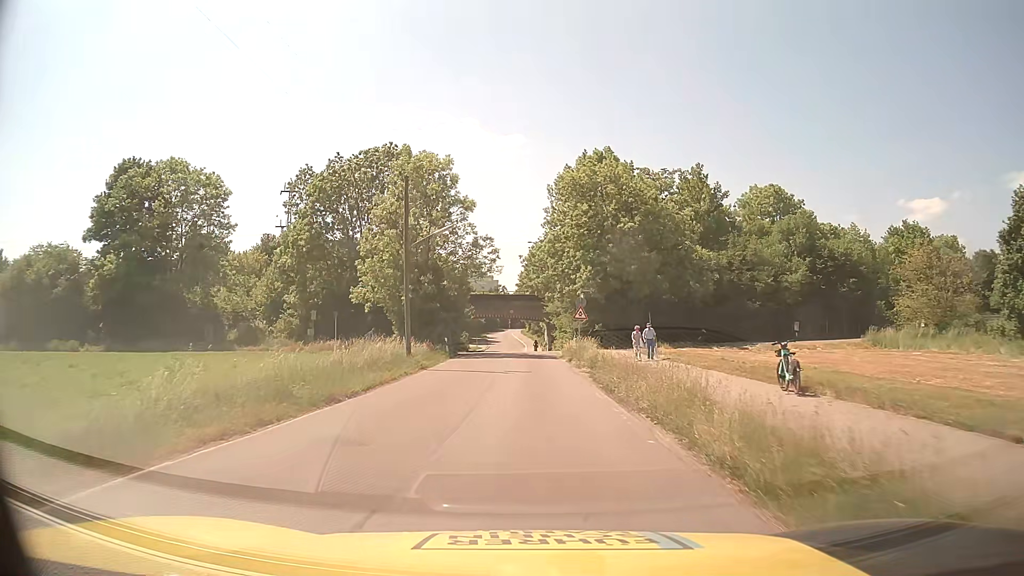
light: Day
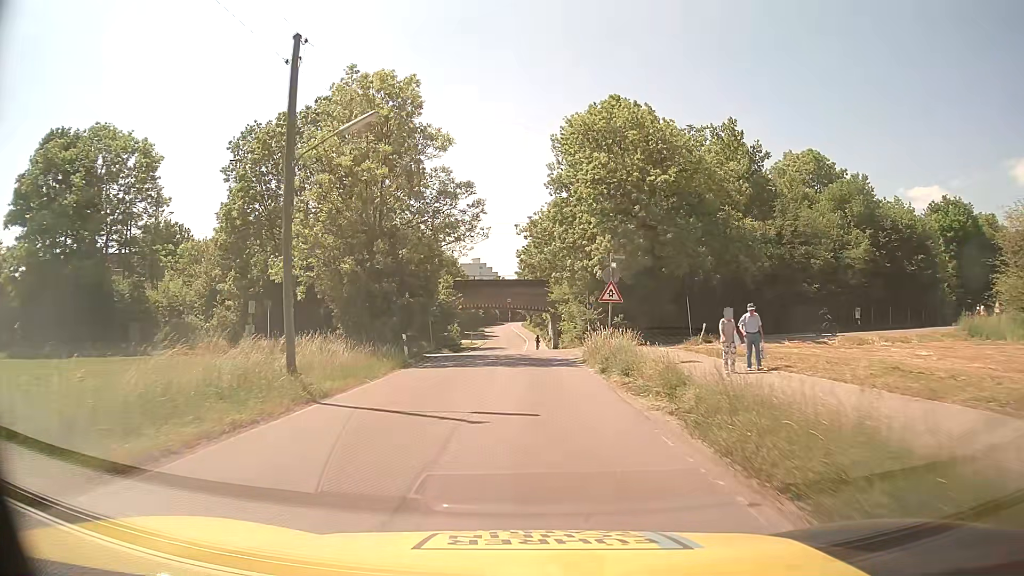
(0.0, +13.4) m; 0°
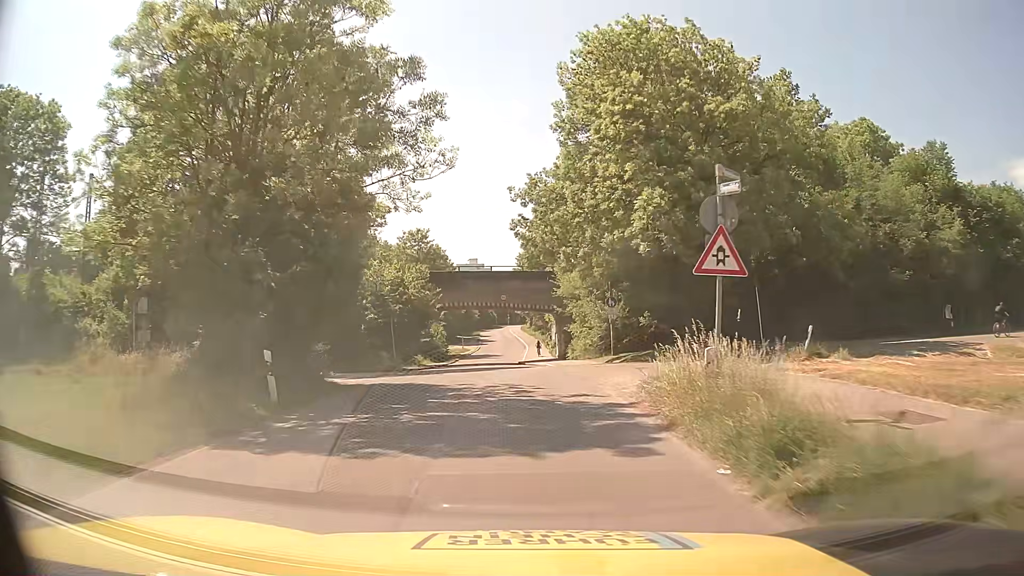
(0.0, +13.6) m; 0°
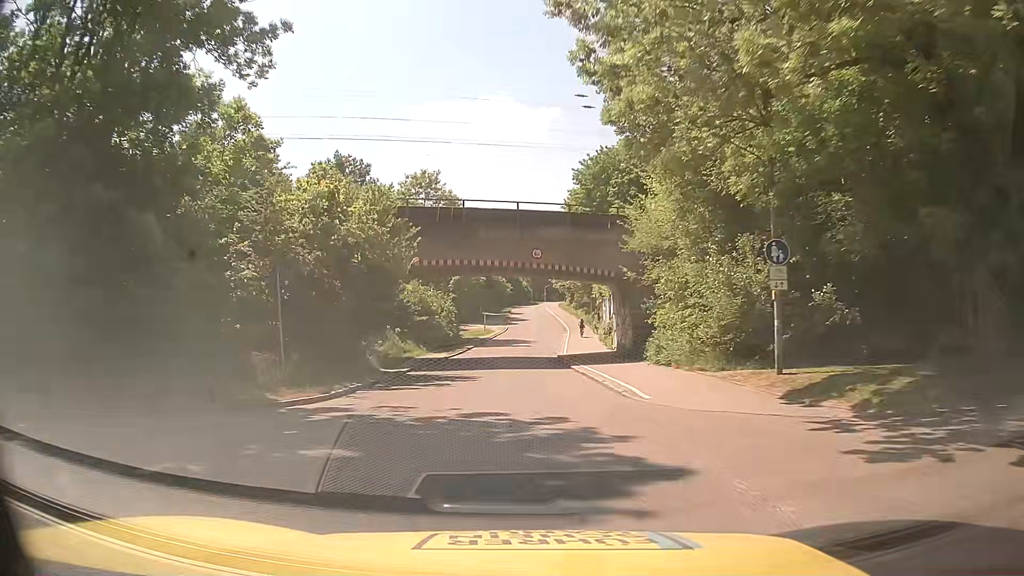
(-0.5, +20.1) m; -3°
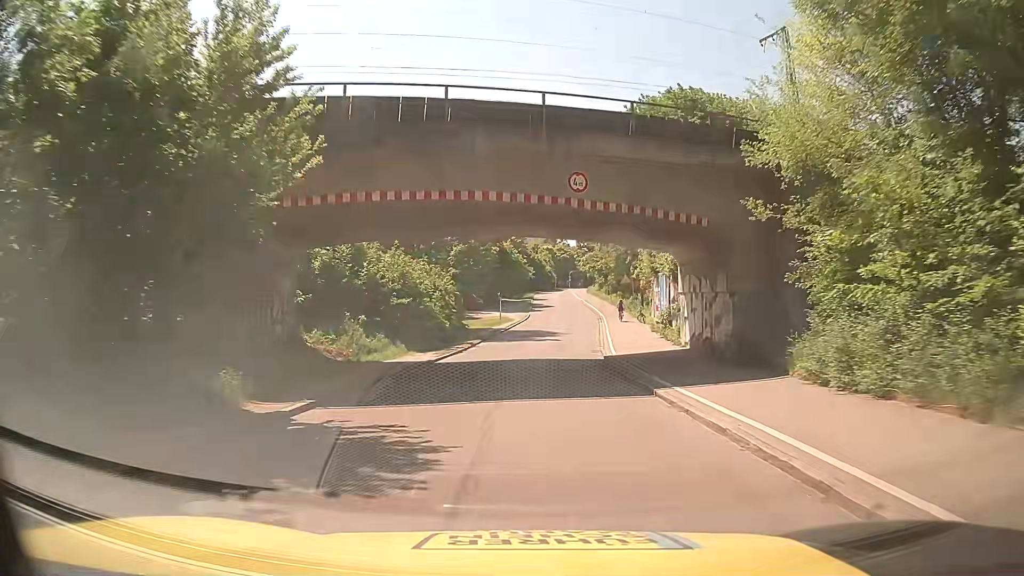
(-0.3, +13.7) m; -2°
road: residential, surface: asphalt
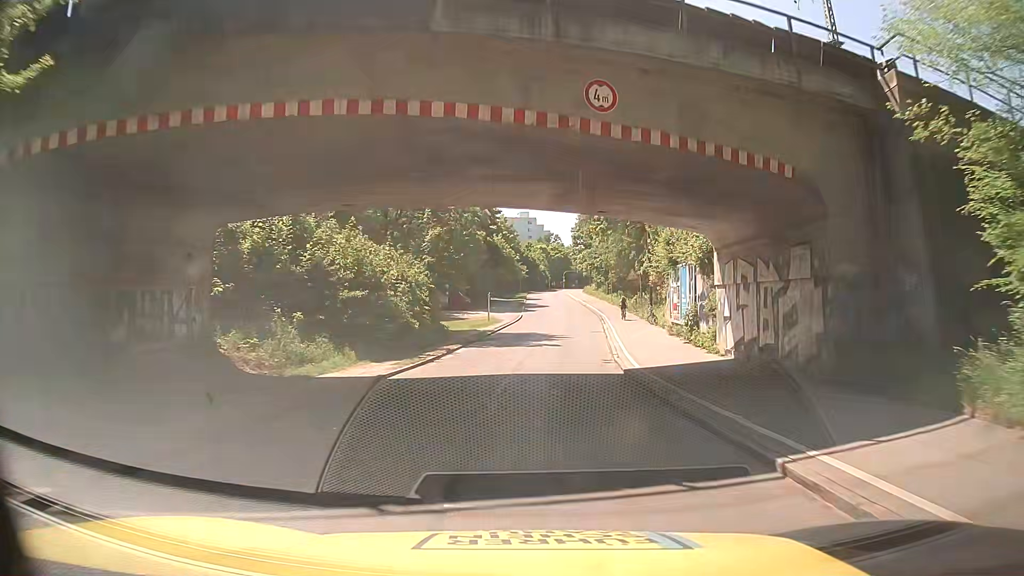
(0.0, +7.0) m; 0°
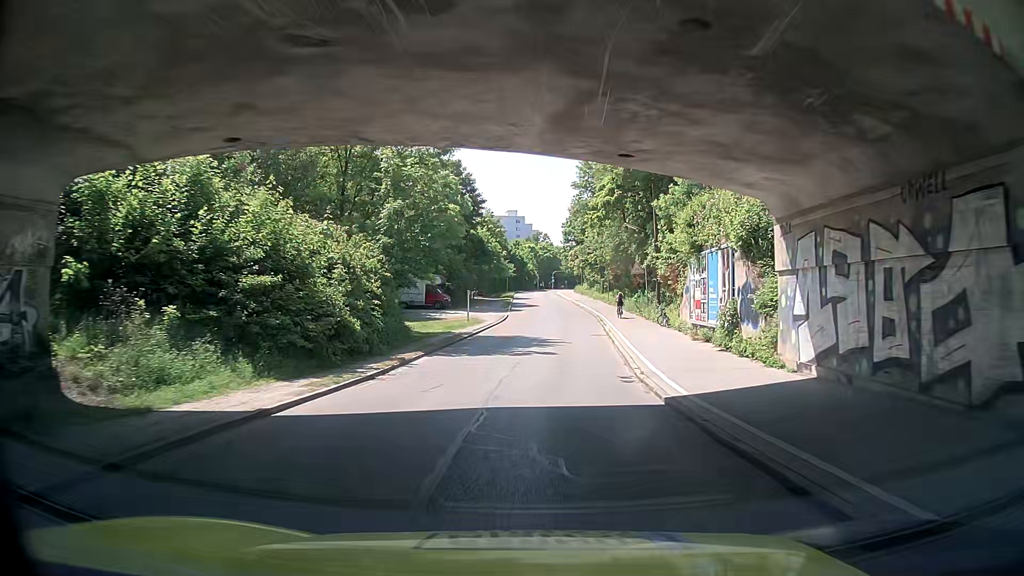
(0.0, +7.1) m; 0°
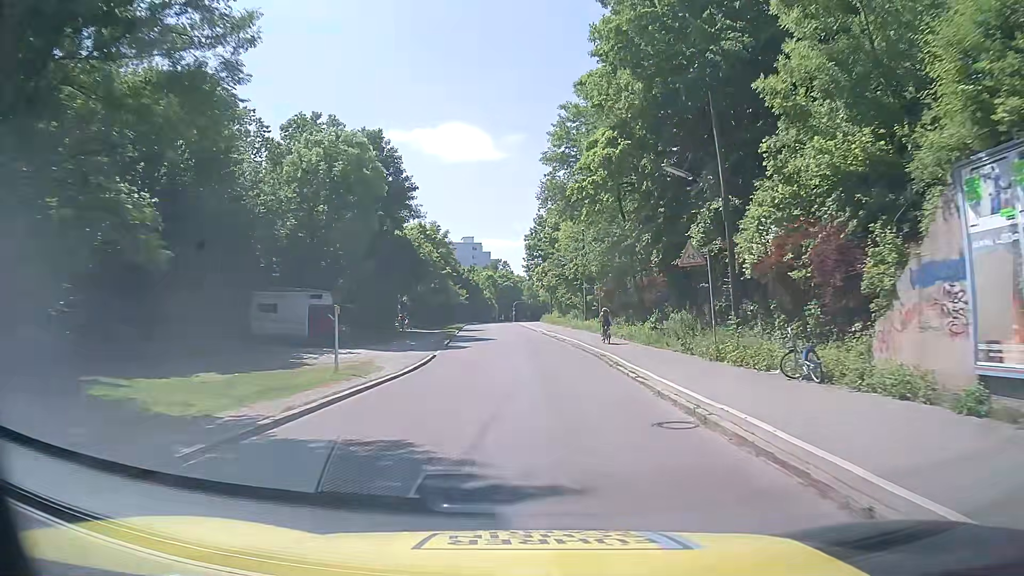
(+1.1, +22.0) m; +3°
